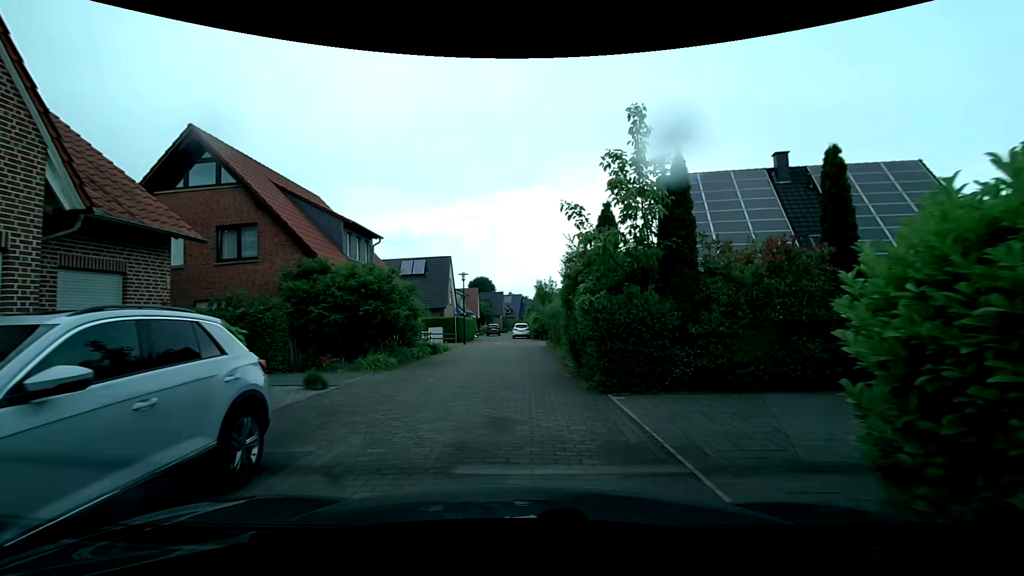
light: Day
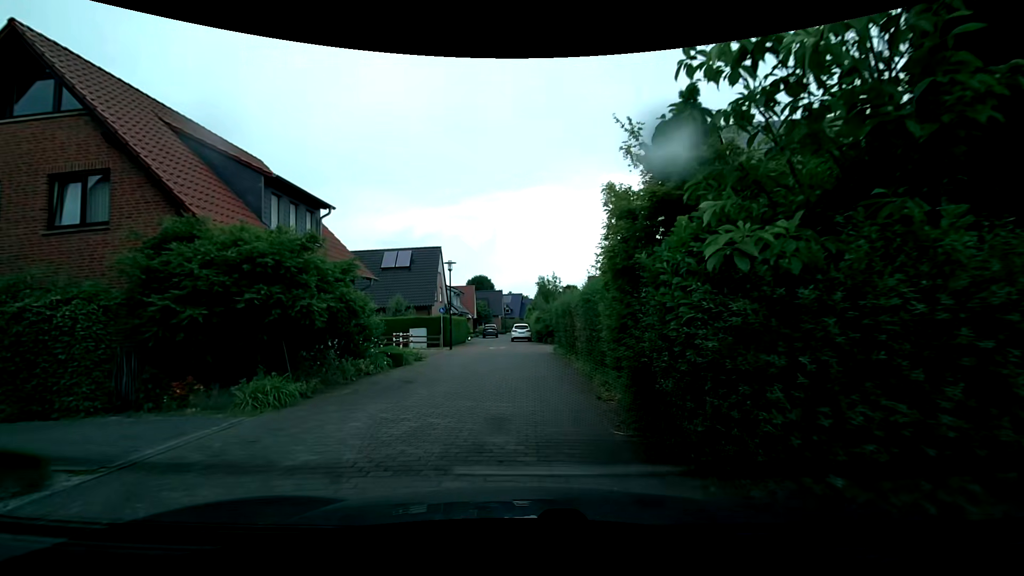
(+0.1, +7.0) m; 0°
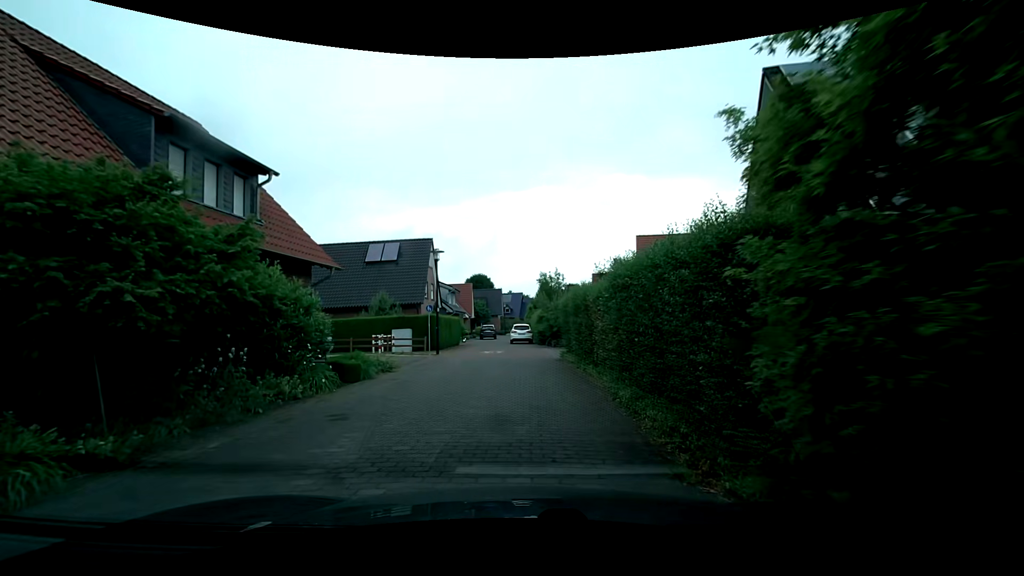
(0.0, +4.7) m; -2°
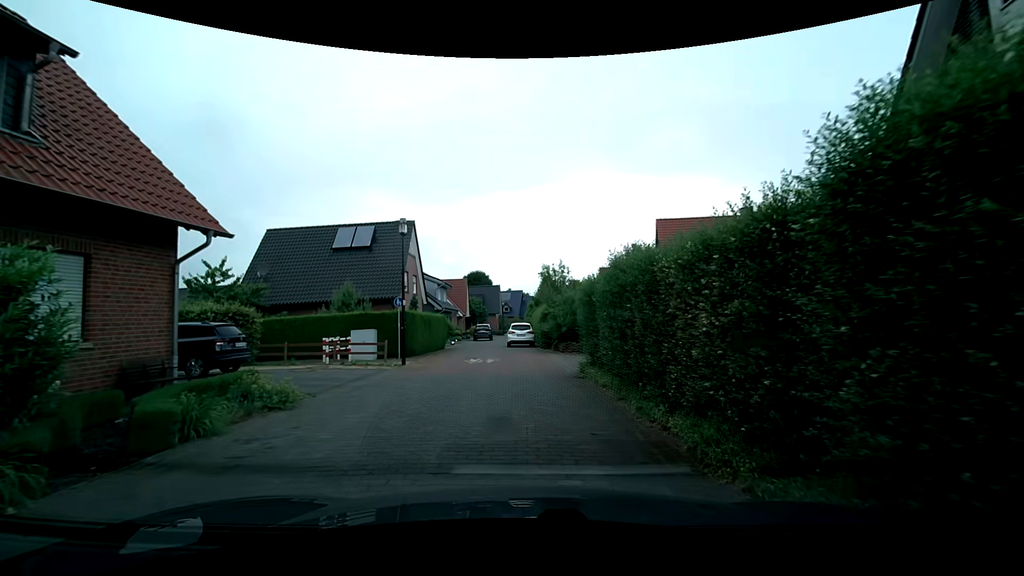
(+0.3, +7.0) m; +3°
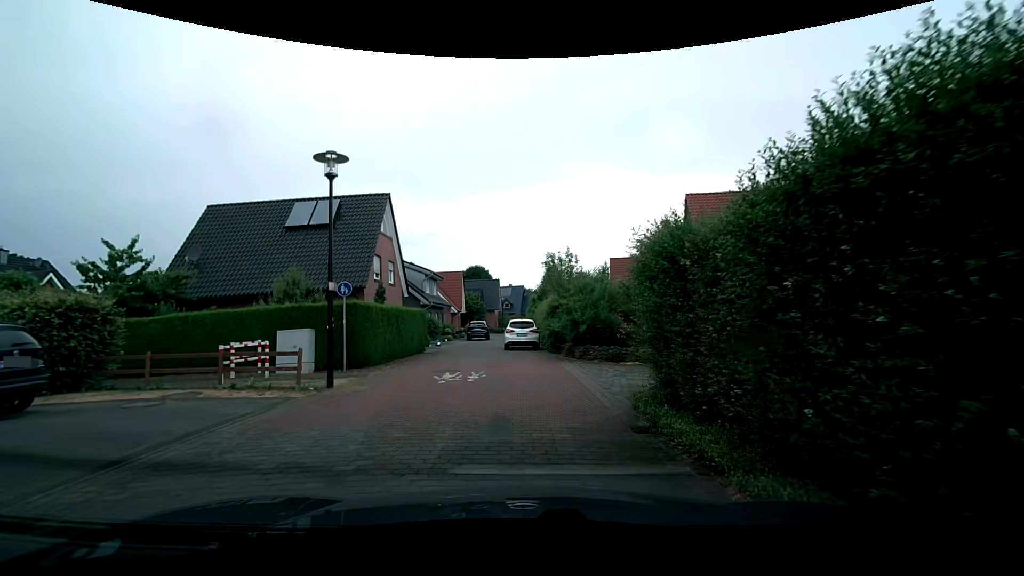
(0.0, +6.9) m; +1°
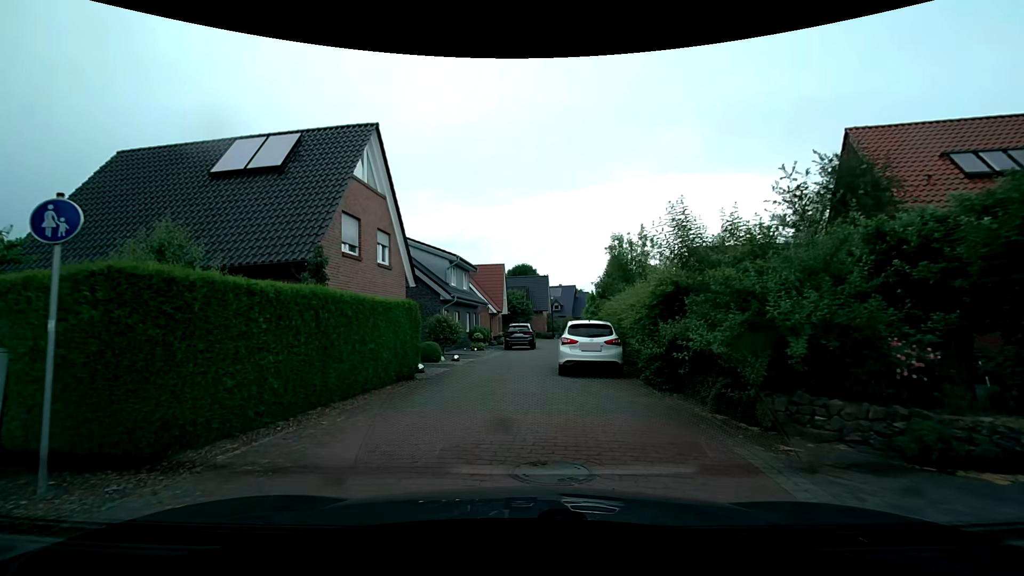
(-0.6, +10.9) m; -7°
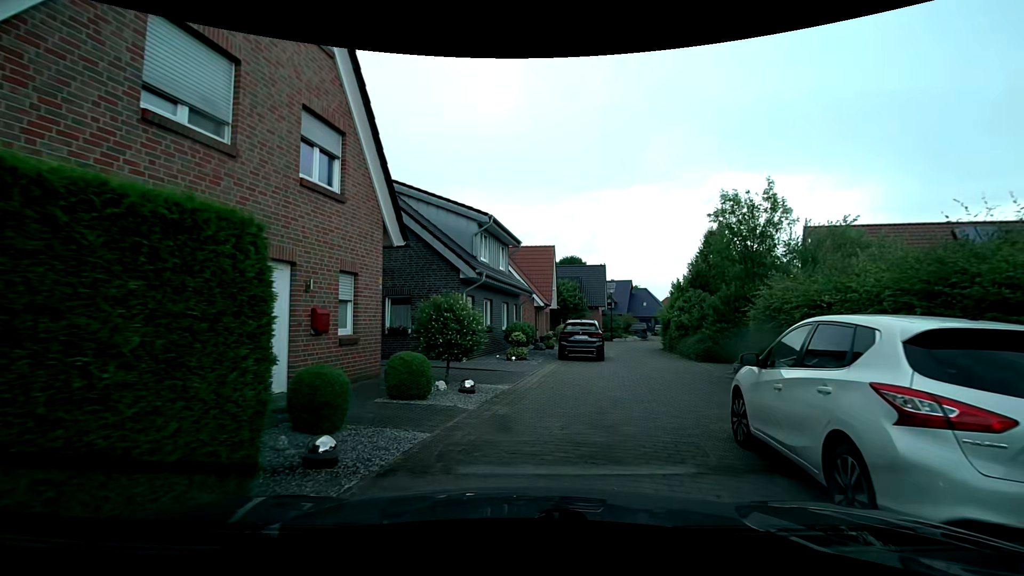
(-0.7, +10.6) m; -5°
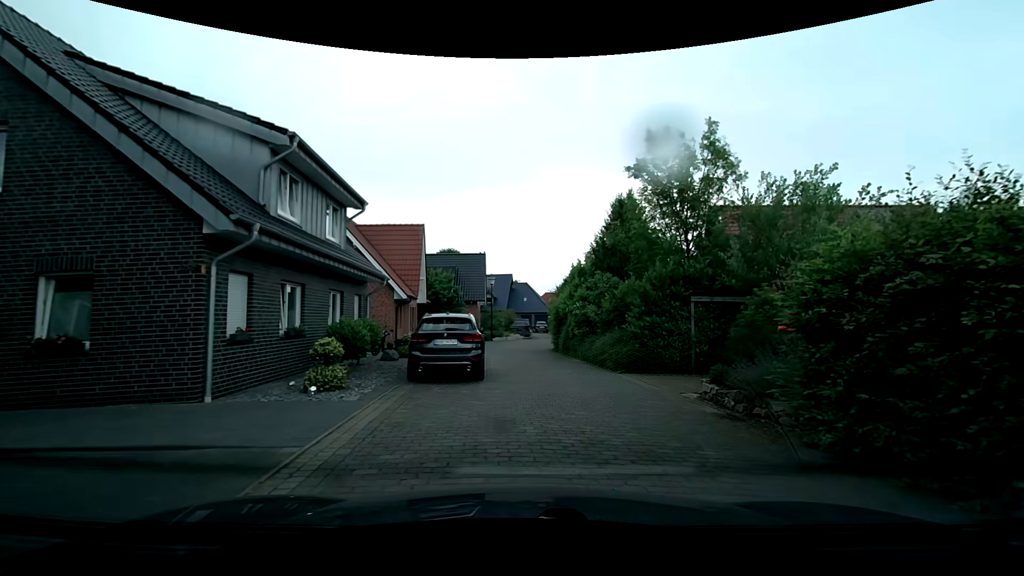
(+0.7, +8.1) m; +14°
(+1, +10) (0, +20) (-1, +30) (+2, +39) (+10, +45) (+20, +45) (+30, +44) (+40, +42) (+50, +41) (+60, +40) m
